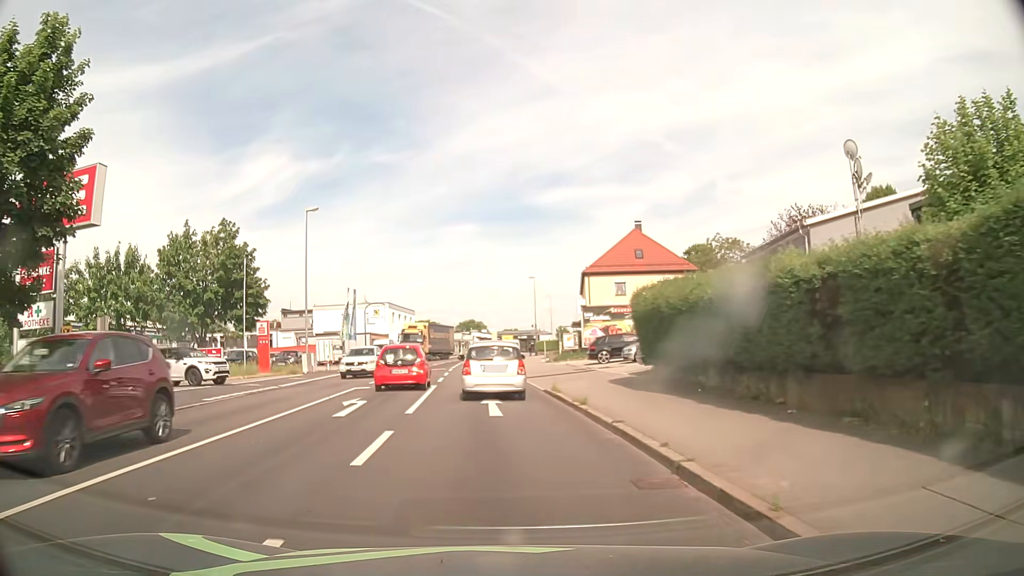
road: tertiary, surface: asphalt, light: Day
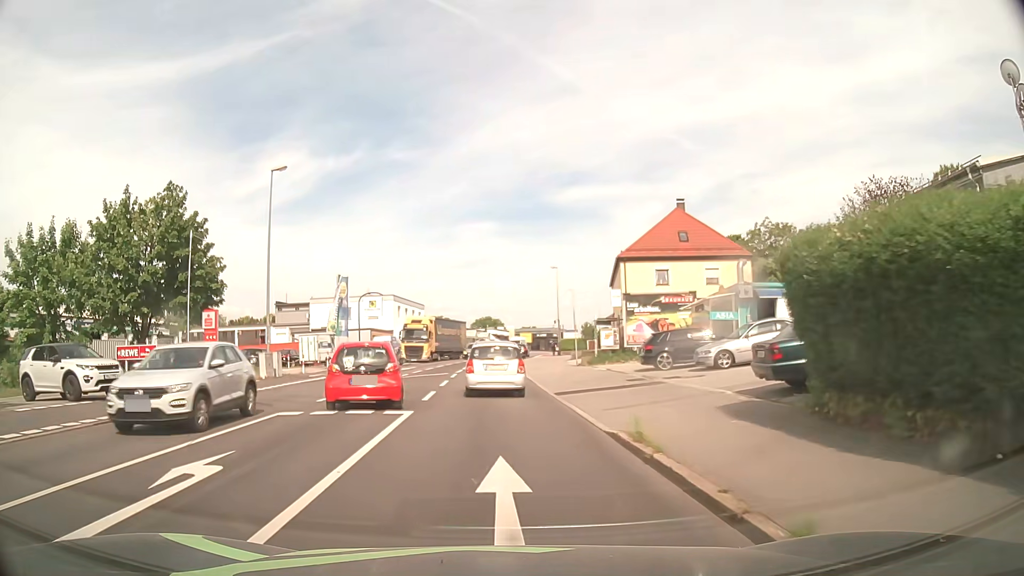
(-0.1, +9.7) m; -2°
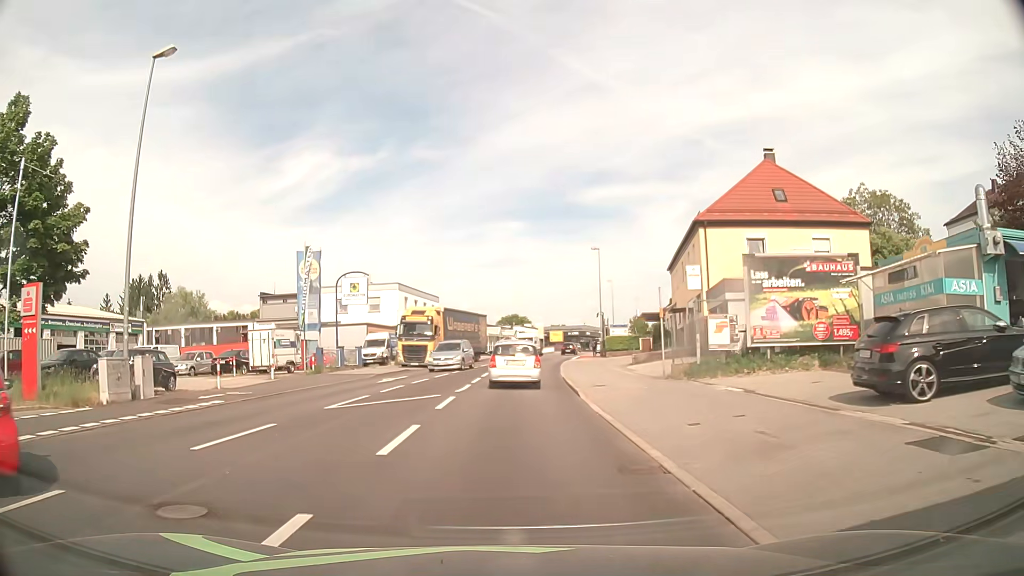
(-0.1, +14.9) m; -2°
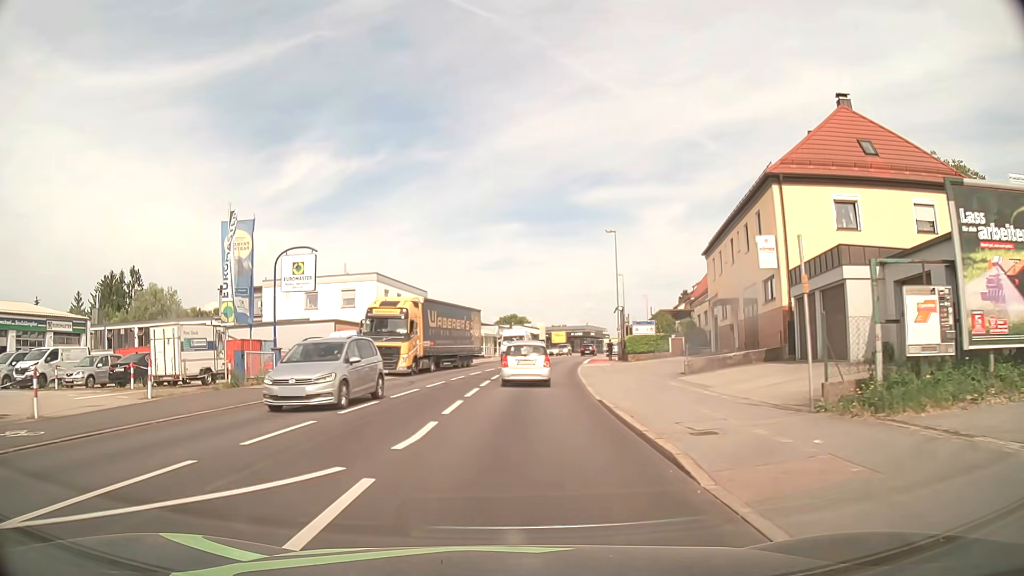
(0.0, +10.7) m; 0°
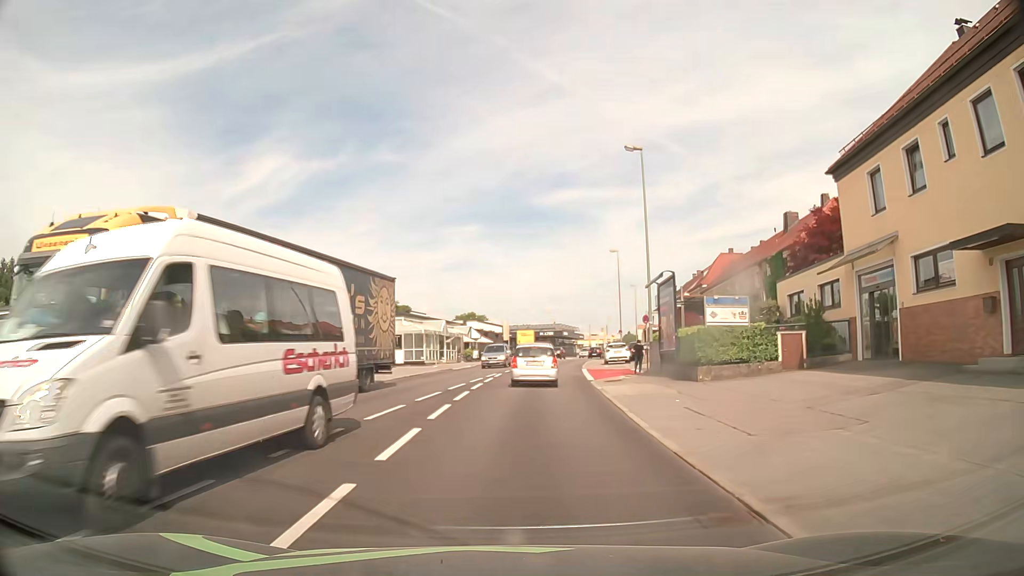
(+0.7, +23.7) m; +3°
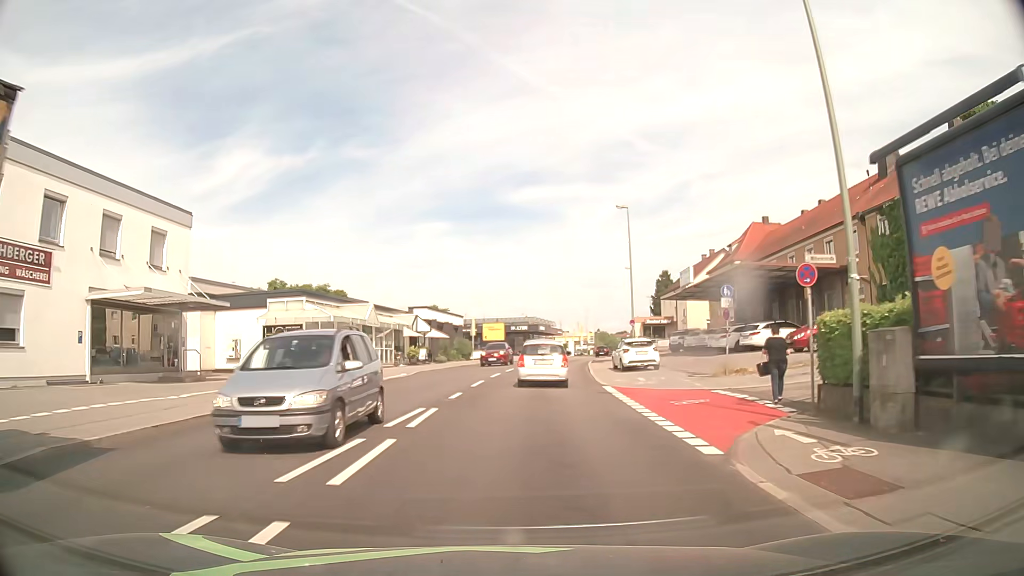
(+0.5, +19.9) m; +3°
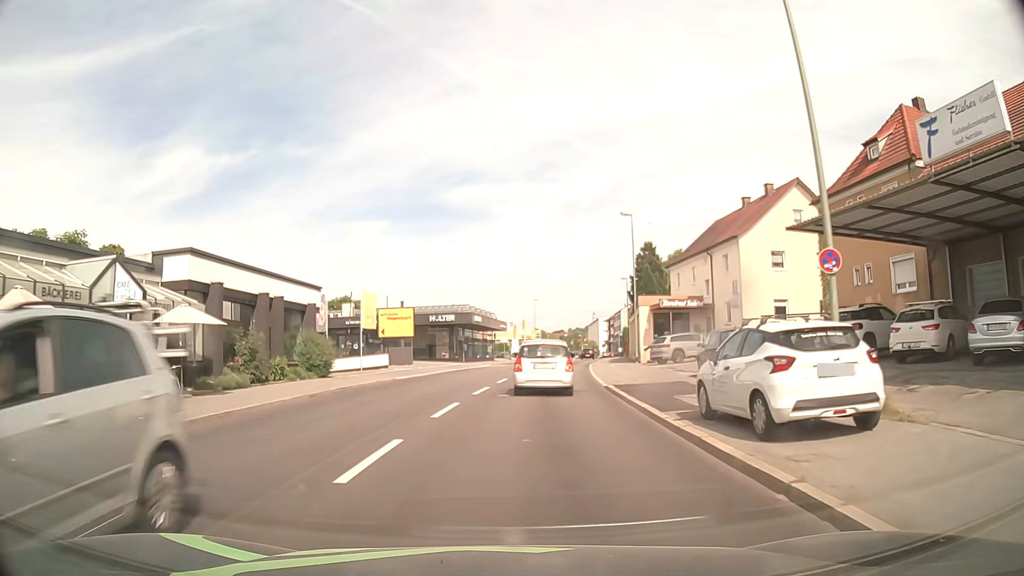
(+1.7, +32.9) m; +6°
